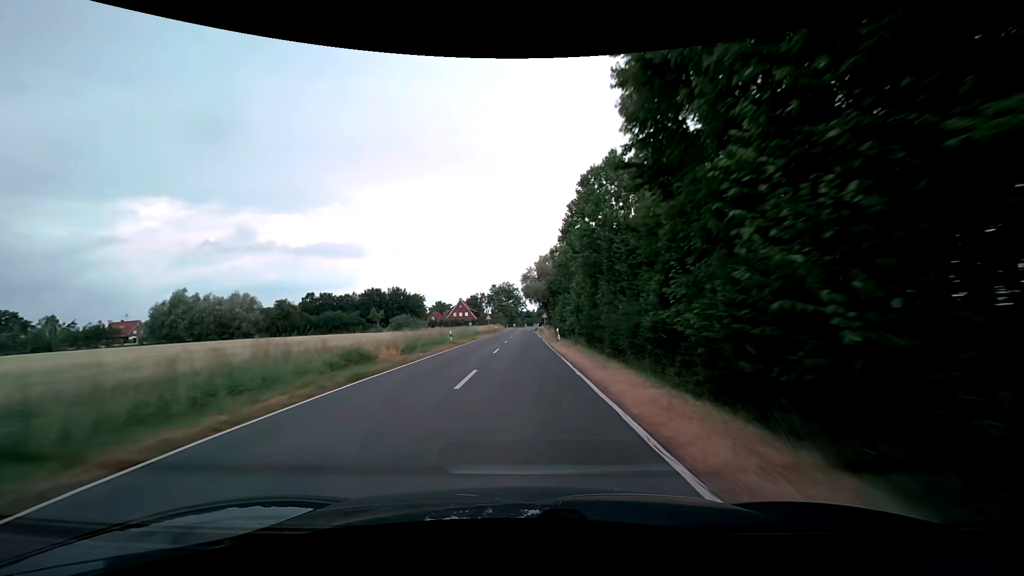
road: secondary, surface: asphalt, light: Day
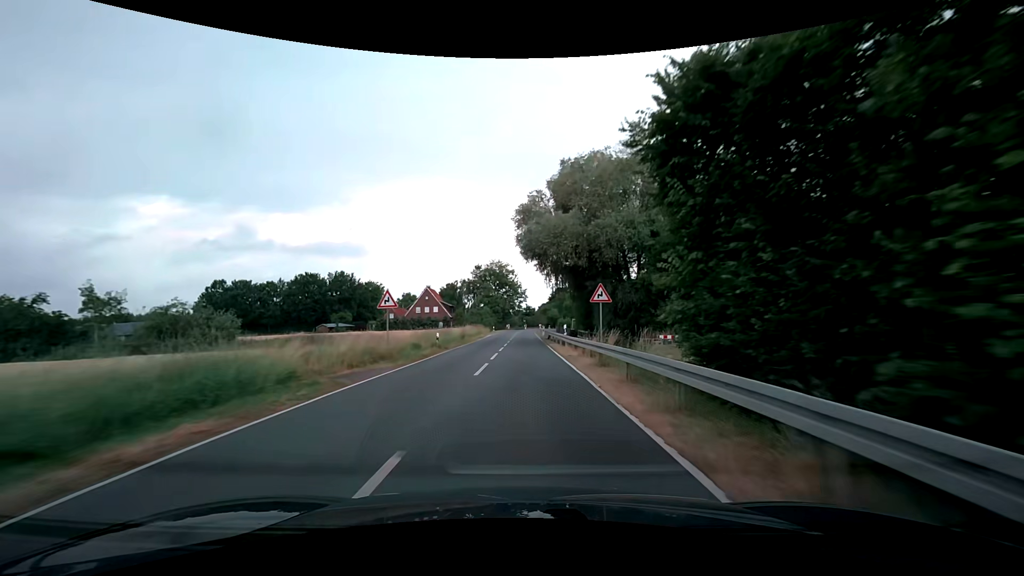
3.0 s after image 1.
(+0.4, +57.2) m; 0°
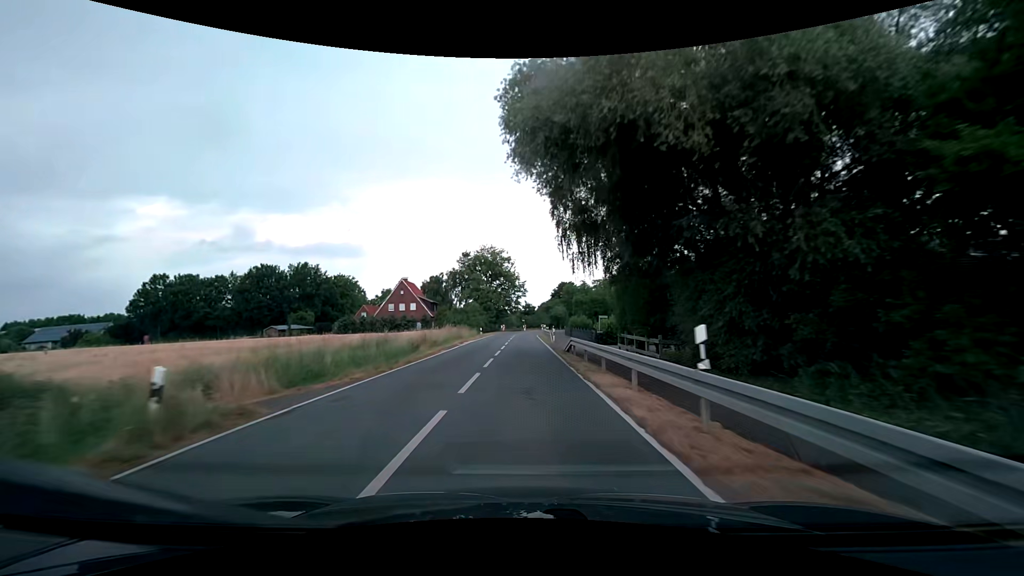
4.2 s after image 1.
(+0.1, +21.5) m; 0°
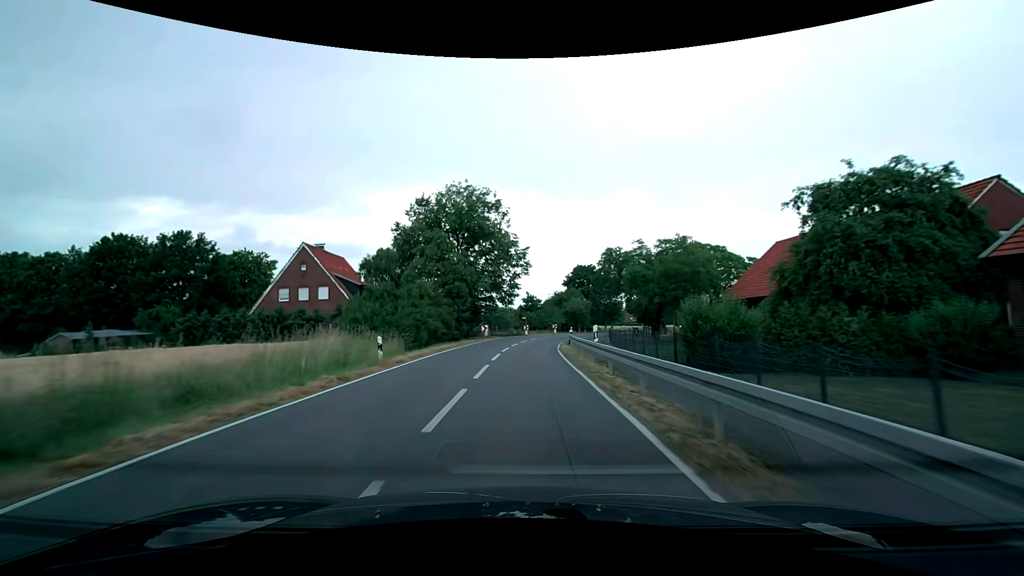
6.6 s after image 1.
(0.0, +40.0) m; 0°
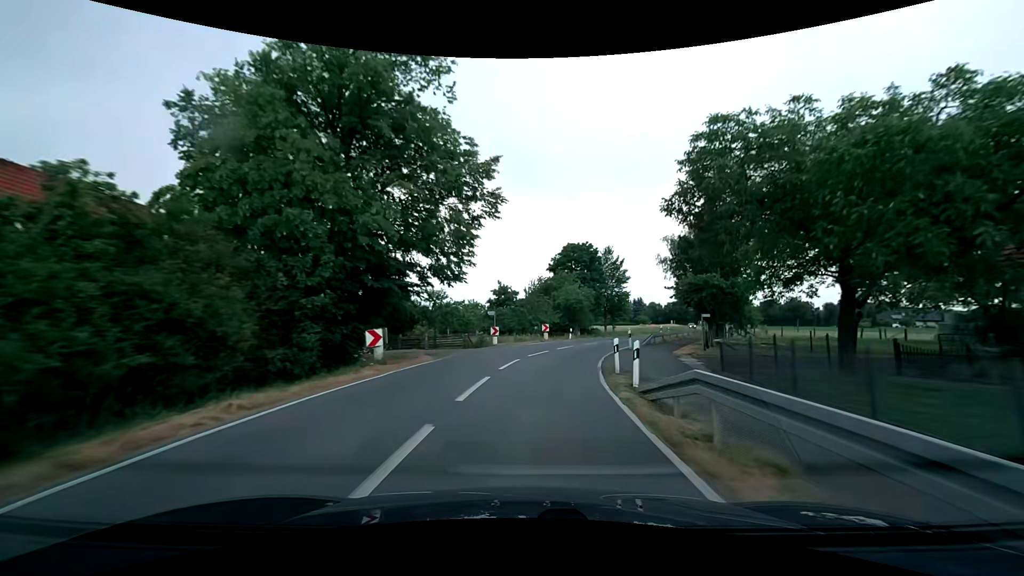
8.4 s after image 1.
(+0.3, +28.0) m; +3°
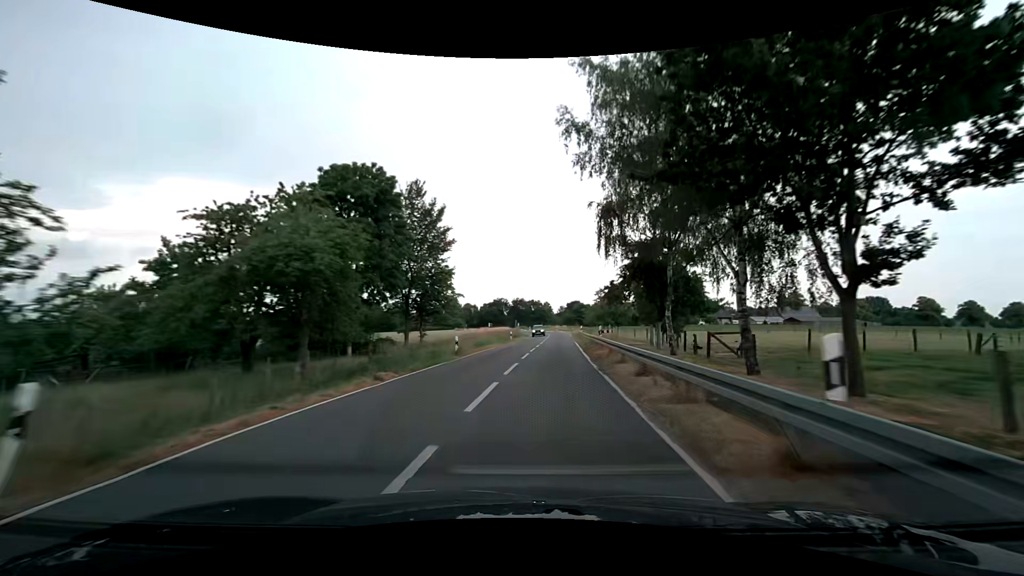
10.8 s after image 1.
(+6.1, +36.4) m; +21°
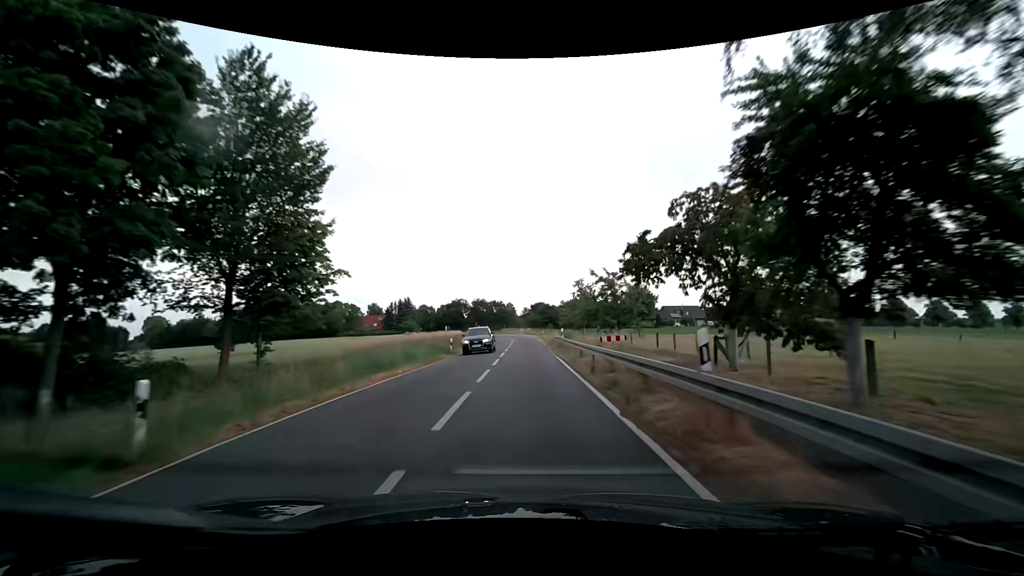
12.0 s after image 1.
(+1.1, +19.2) m; +5°
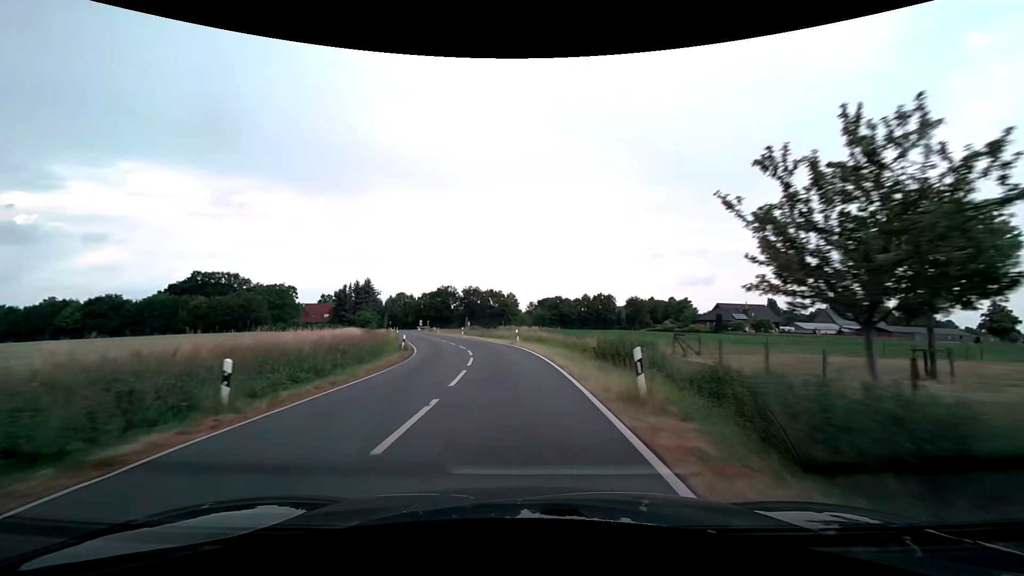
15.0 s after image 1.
(0.0, +50.1) m; -1°
(0, +10) (-1, +20) (-3, +30) (-5, +40) (-7, +49) (-10, +59) (-13, +69) (-15, +78) (-18, +88) (-21, +97) m
